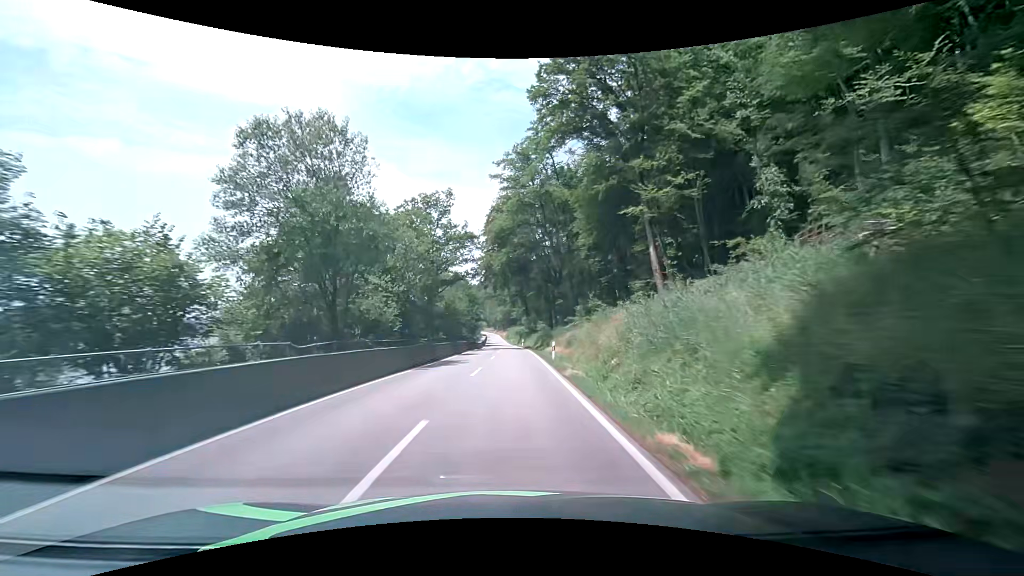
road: secondary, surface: asphalt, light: Day
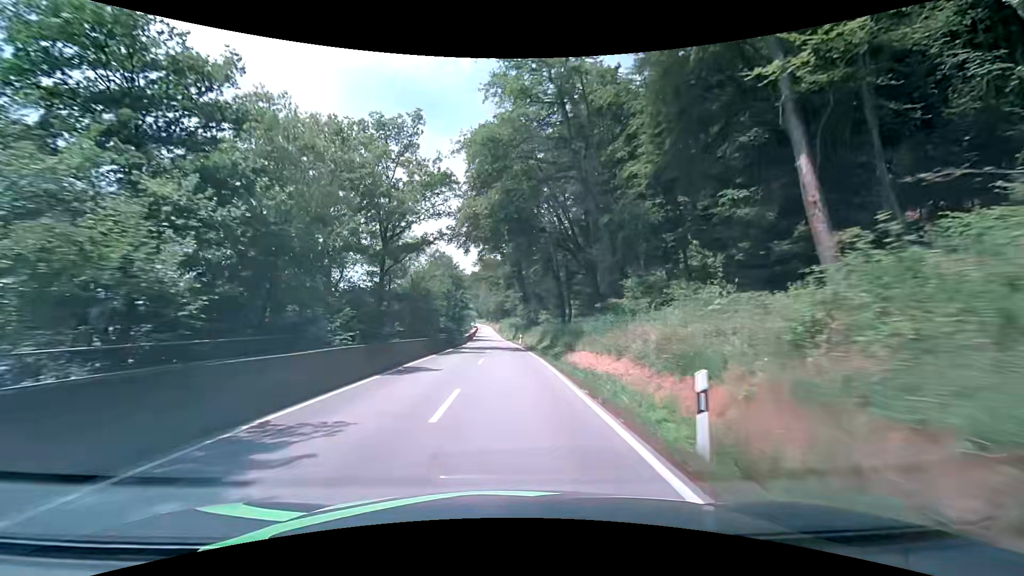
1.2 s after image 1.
(+0.3, +20.0) m; +1°
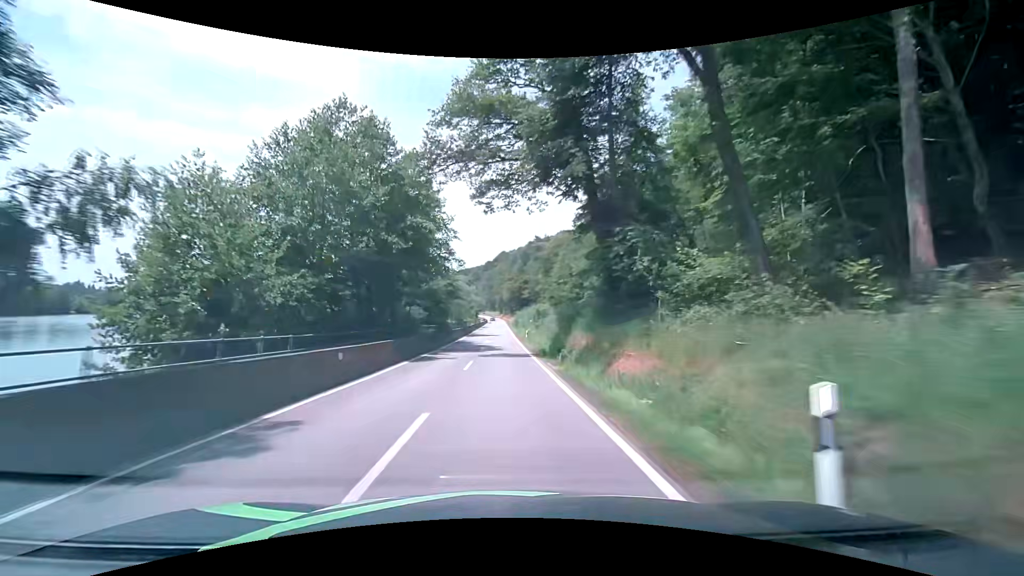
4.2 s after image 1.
(+0.1, +51.4) m; -1°
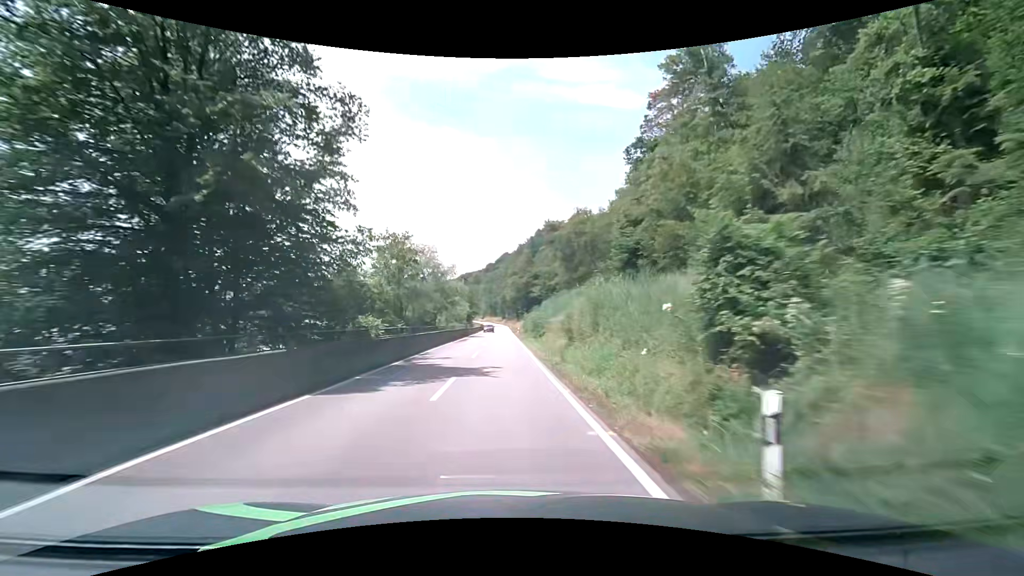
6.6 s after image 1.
(-0.3, +42.8) m; 0°
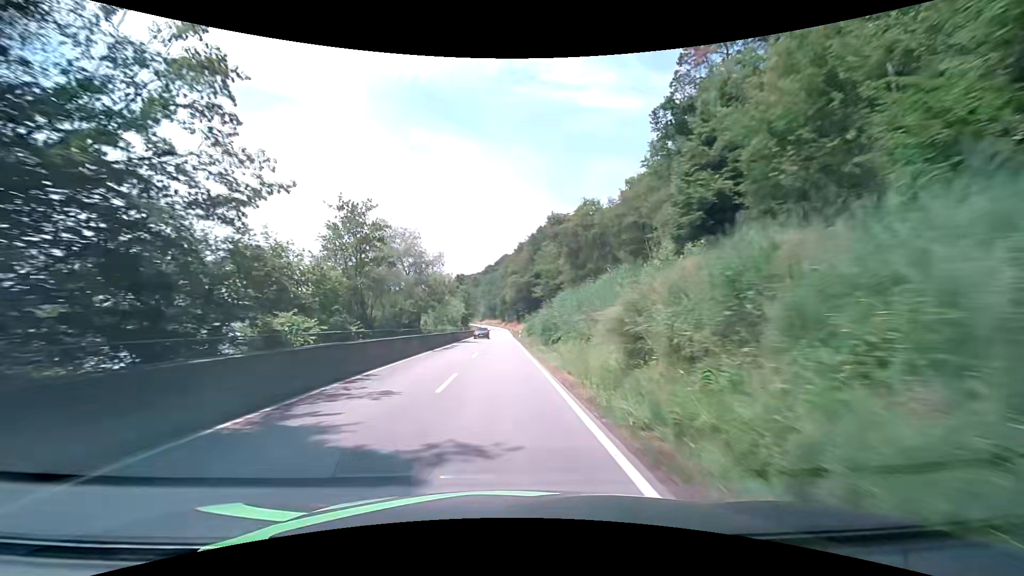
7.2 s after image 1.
(-0.1, +10.8) m; 0°
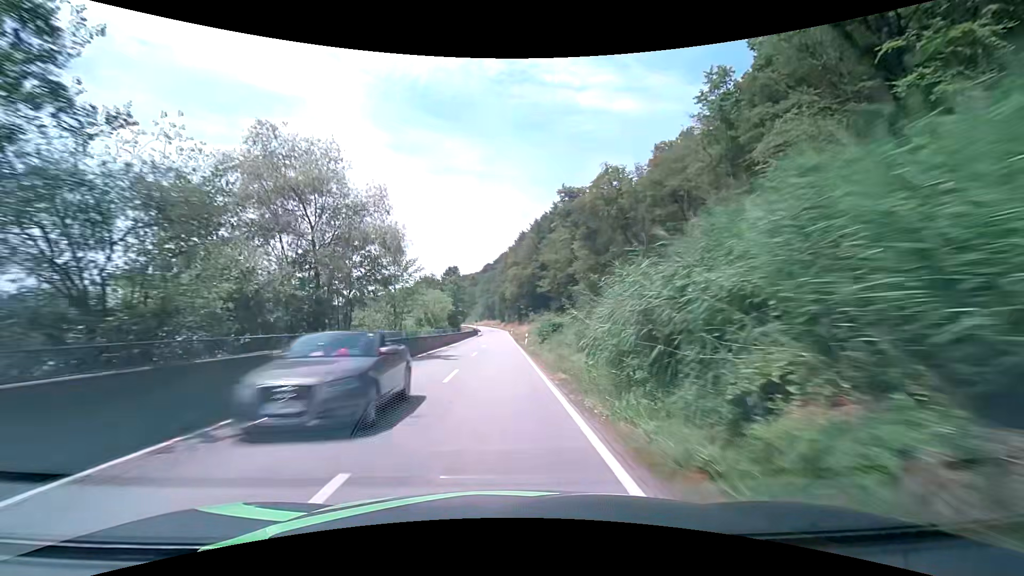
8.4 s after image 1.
(0.0, +21.7) m; 0°
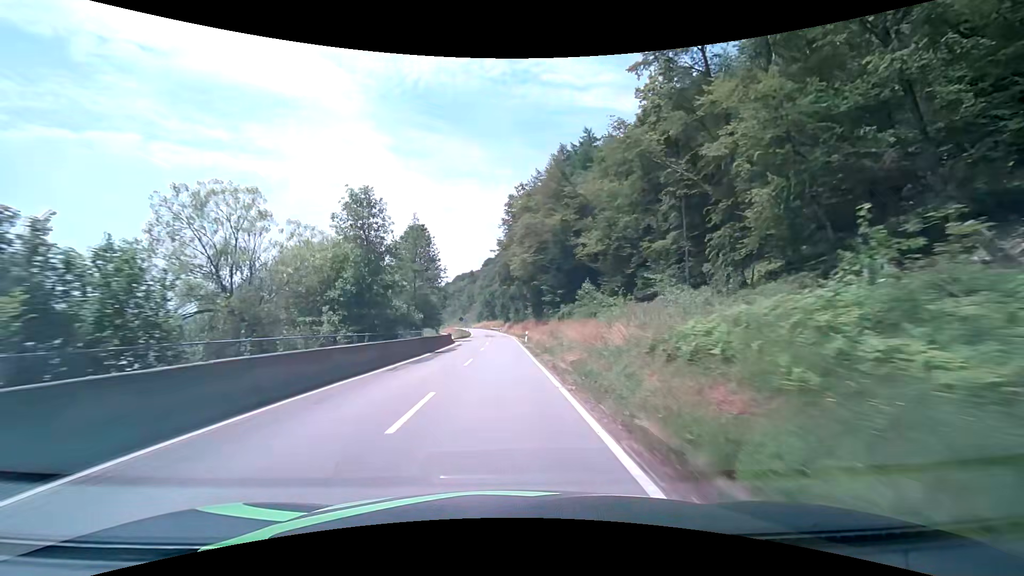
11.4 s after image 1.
(-0.3, +54.2) m; 0°
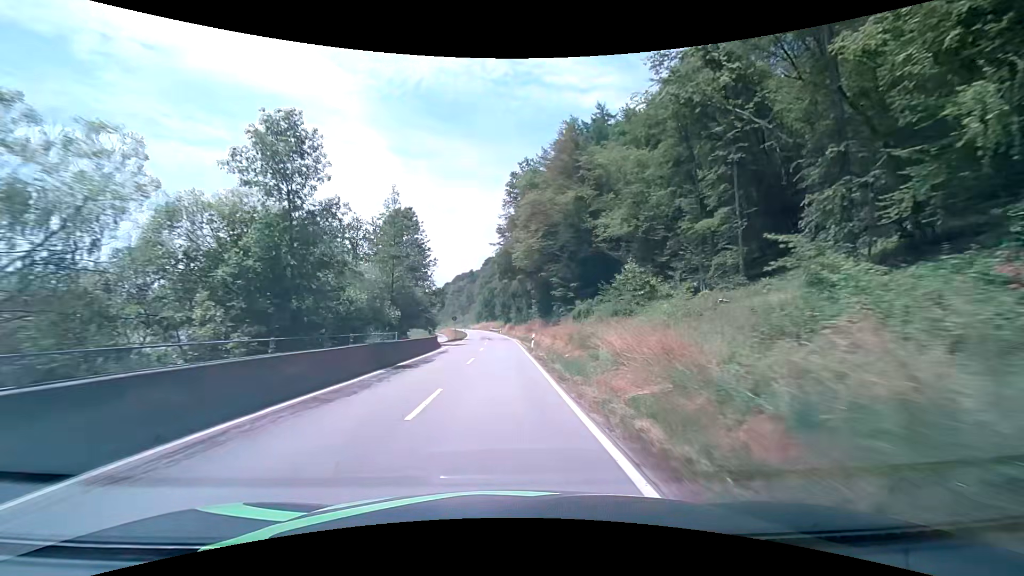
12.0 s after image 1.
(0.0, +10.7) m; 0°
(0, +10) (0, +20) (0, +30) (0, +40) (-1, +50) (-1, +60) (-1, +70) (-2, +80) (-2, +90) (-3, +100) m
